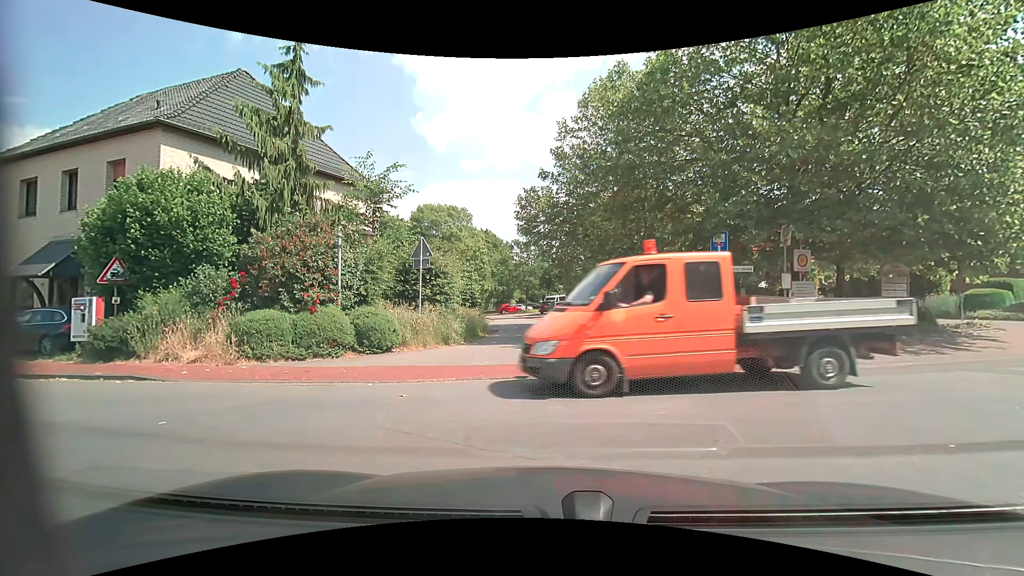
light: Day
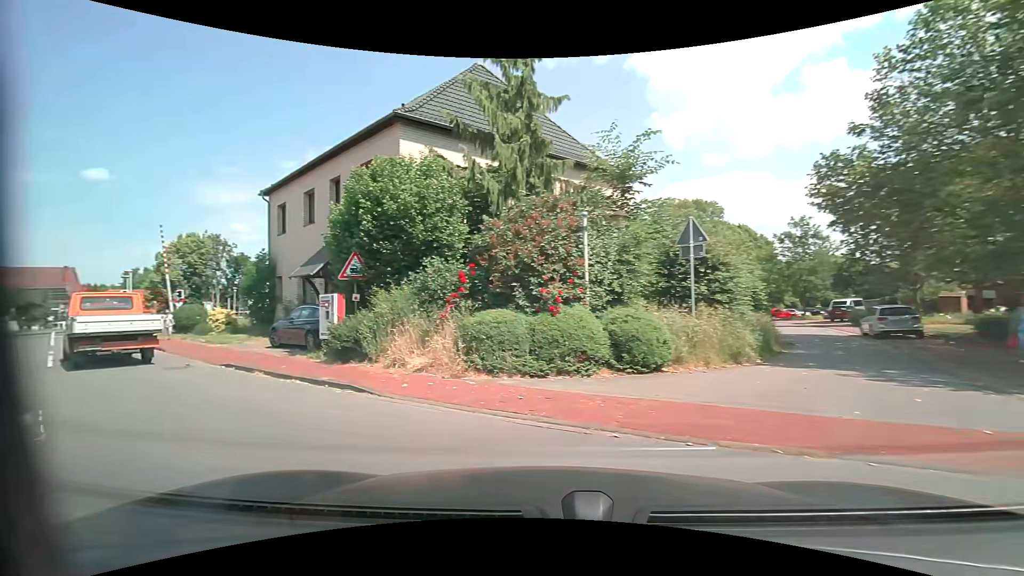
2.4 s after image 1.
(-0.6, +4.3) m; -23°
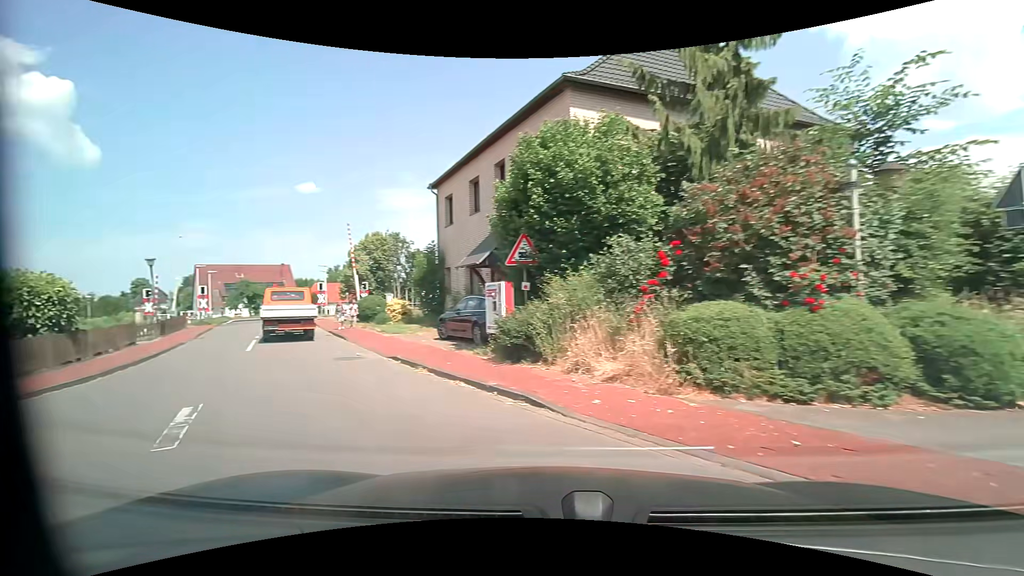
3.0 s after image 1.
(-0.4, +2.4) m; -18°
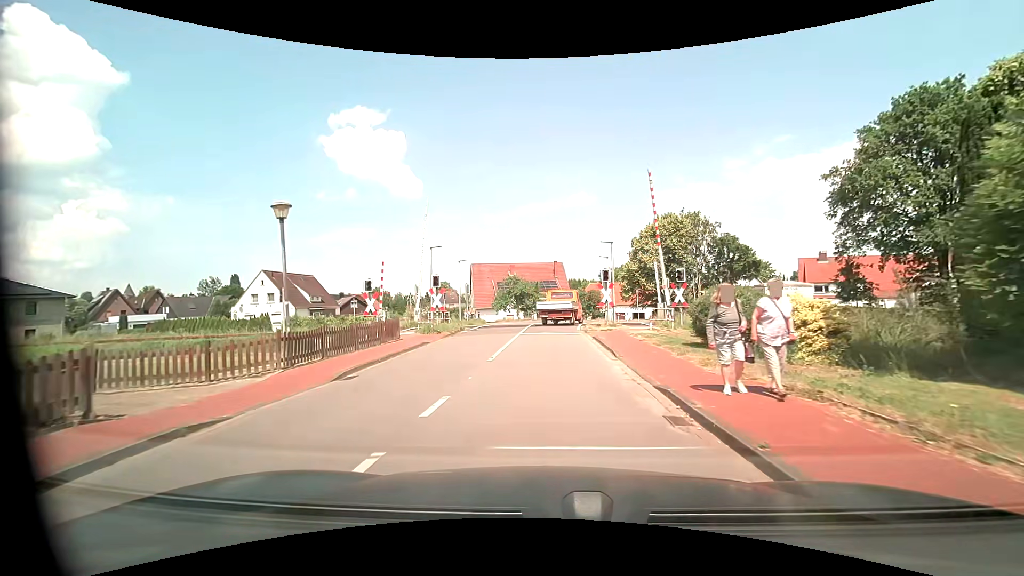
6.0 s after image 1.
(-8.2, +17.1) m; -33°
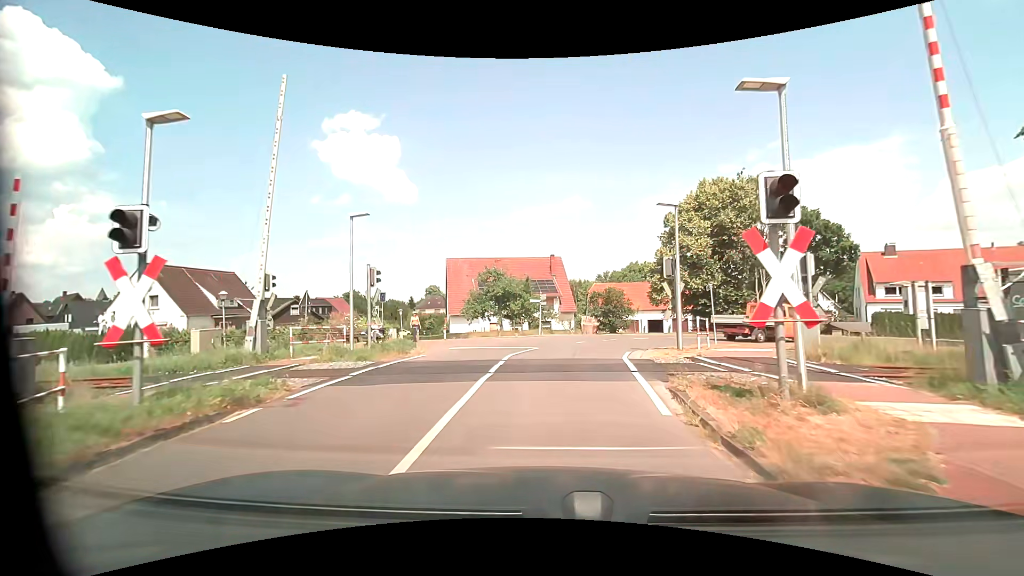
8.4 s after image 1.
(0.0, +18.5) m; +1°
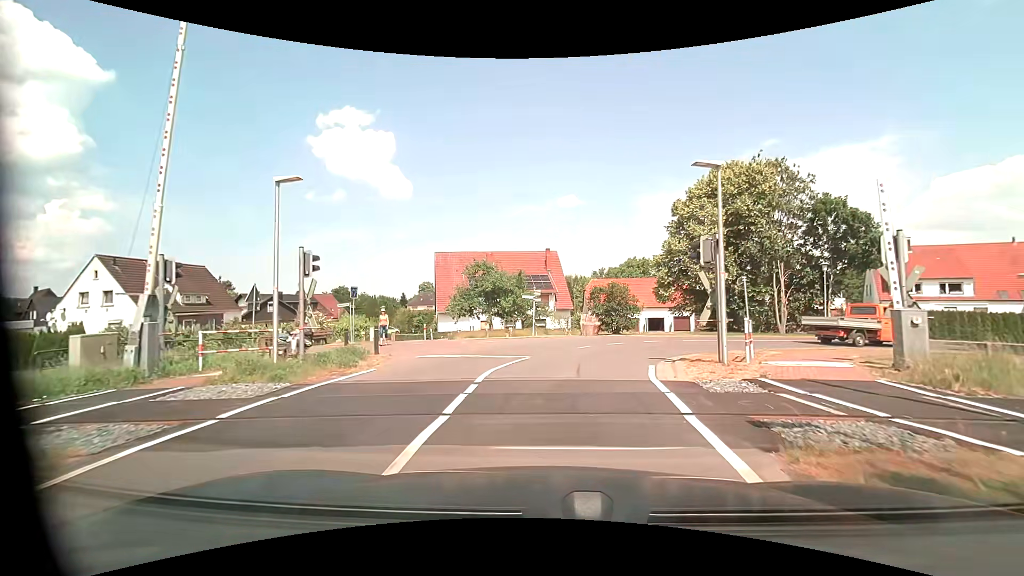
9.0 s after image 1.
(0.0, +4.0) m; 0°
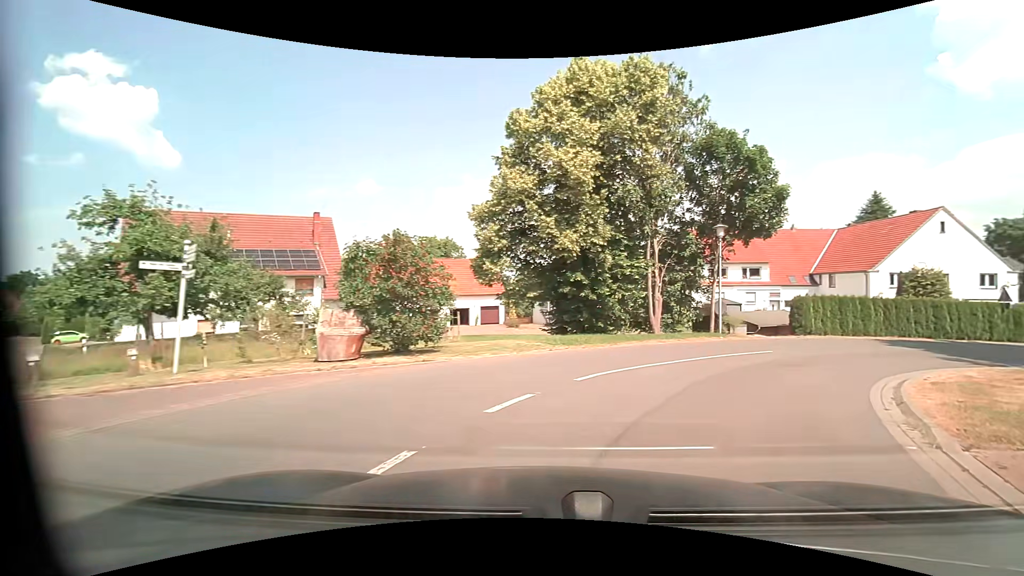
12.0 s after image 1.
(+1.9, +16.9) m; +22°
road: residential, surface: asphalt
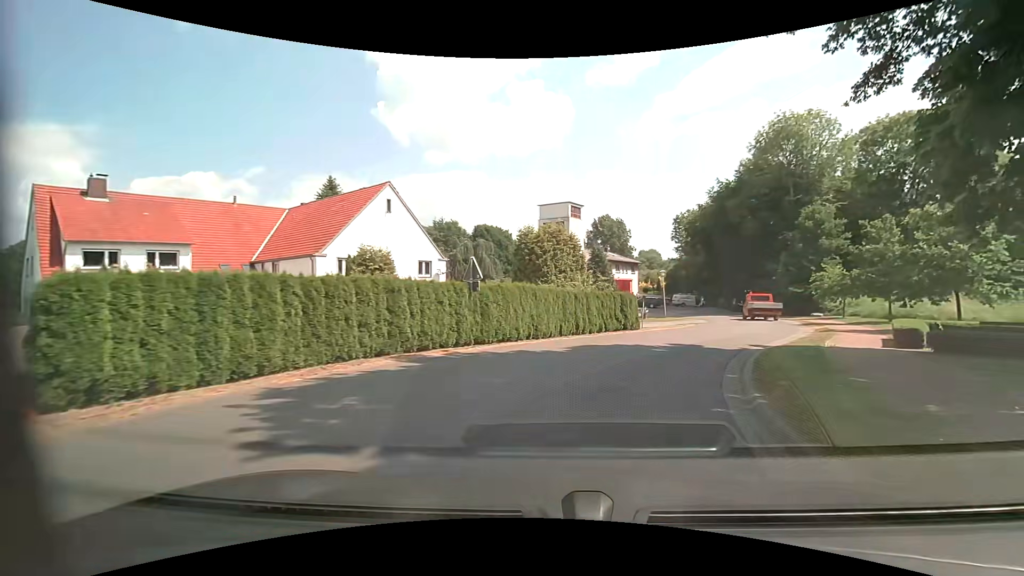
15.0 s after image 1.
(+9.8, +17.1) m; +54°
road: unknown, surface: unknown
